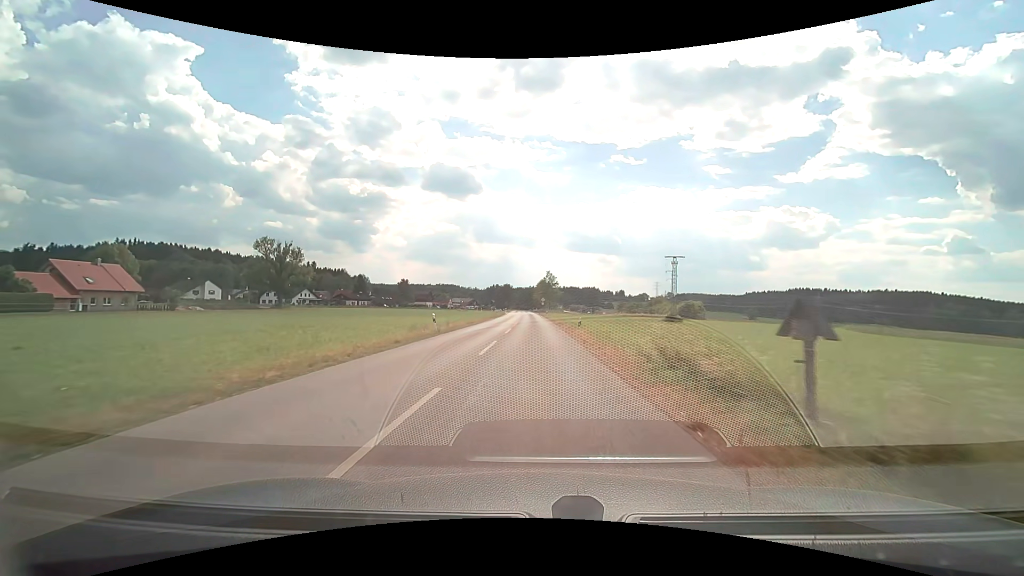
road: tertiary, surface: asphalt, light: Day
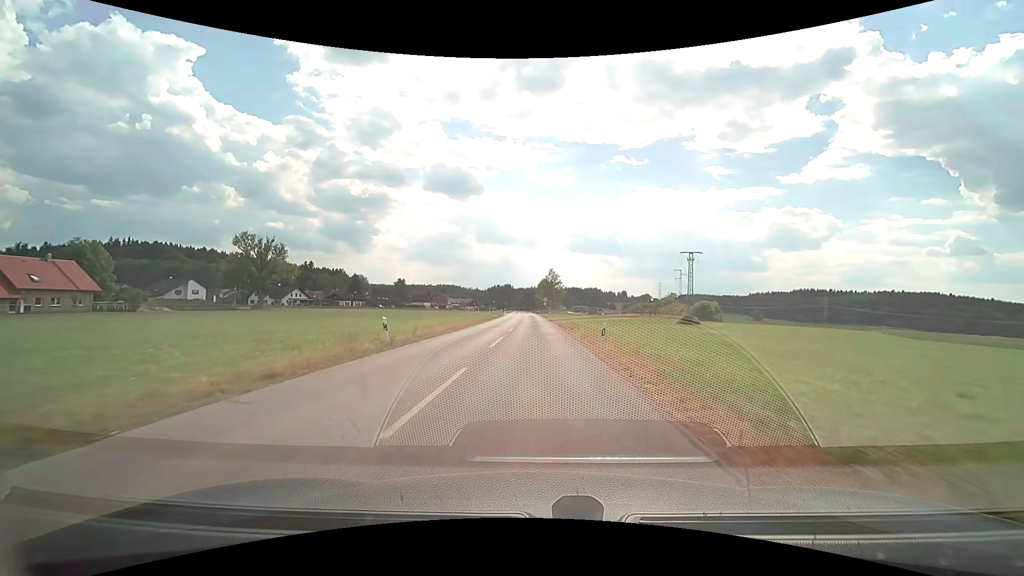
(0.0, +9.1) m; 0°
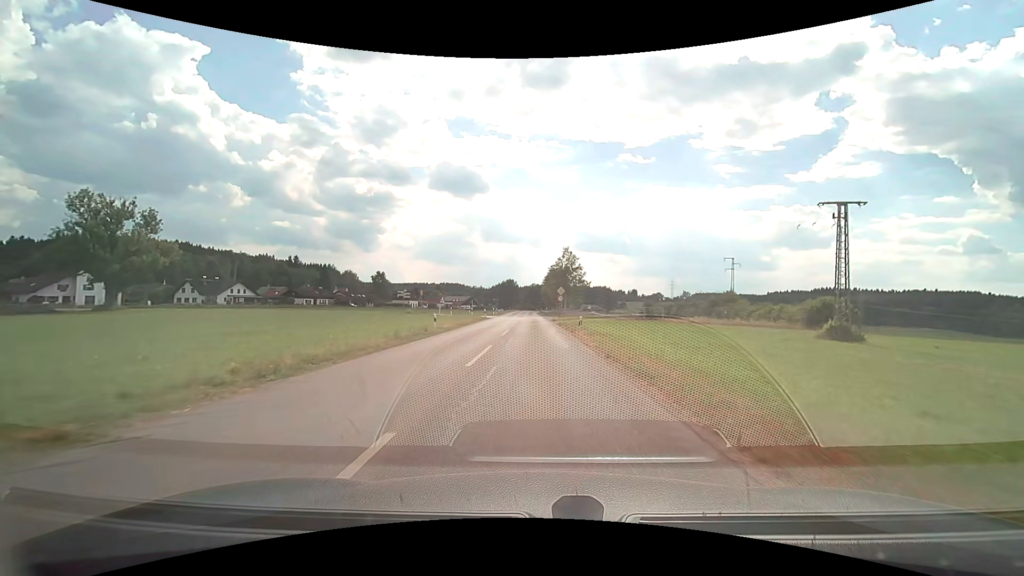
(-0.2, +41.5) m; -1°
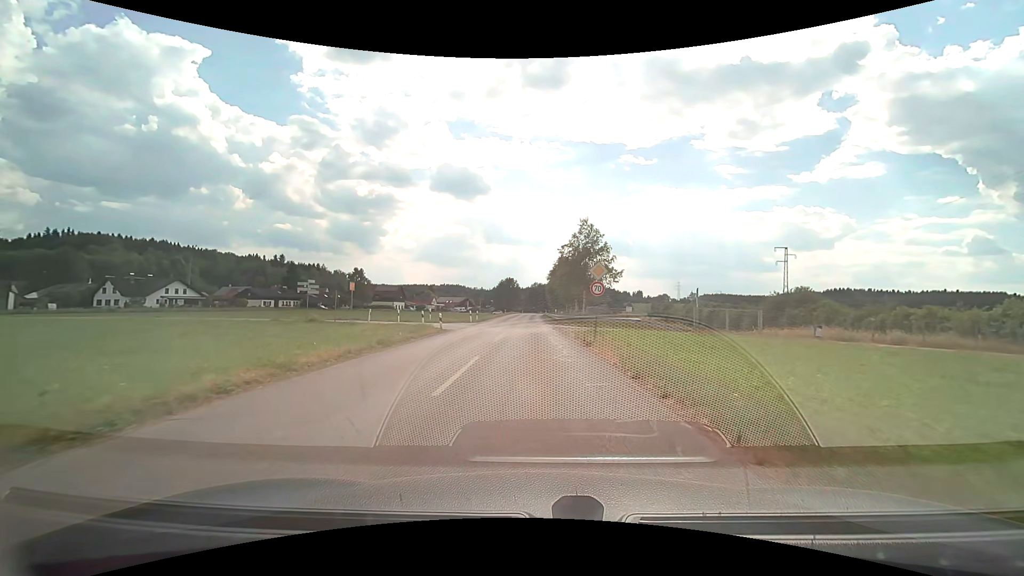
(-0.1, +27.5) m; 0°
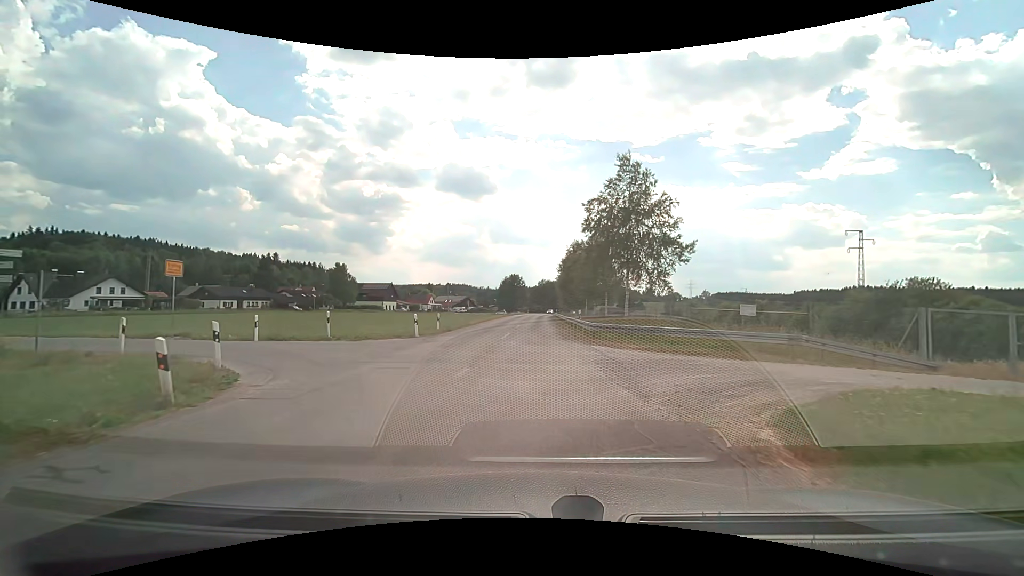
(0.0, +21.8) m; 0°
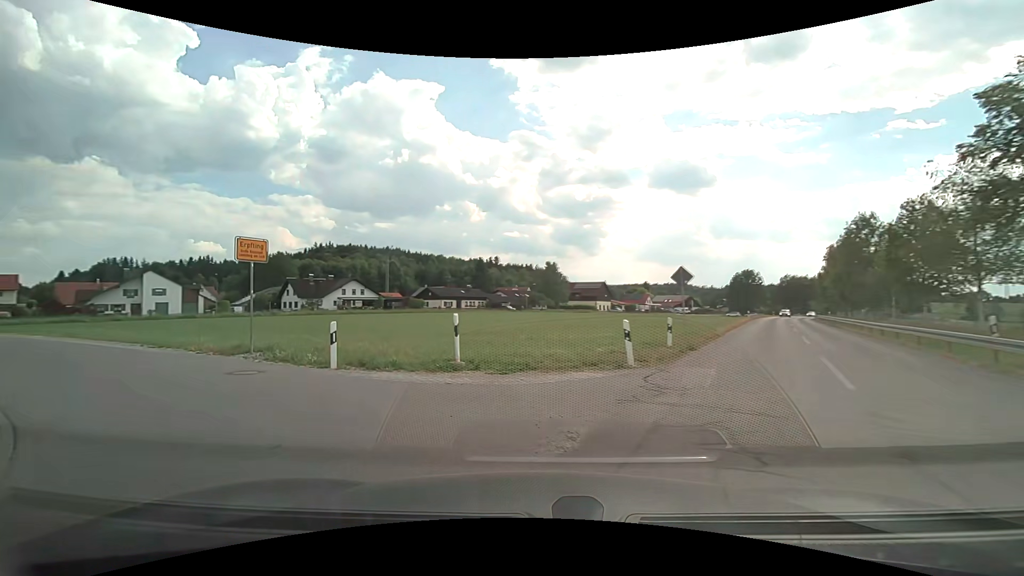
(-1.7, +11.3) m; -22°
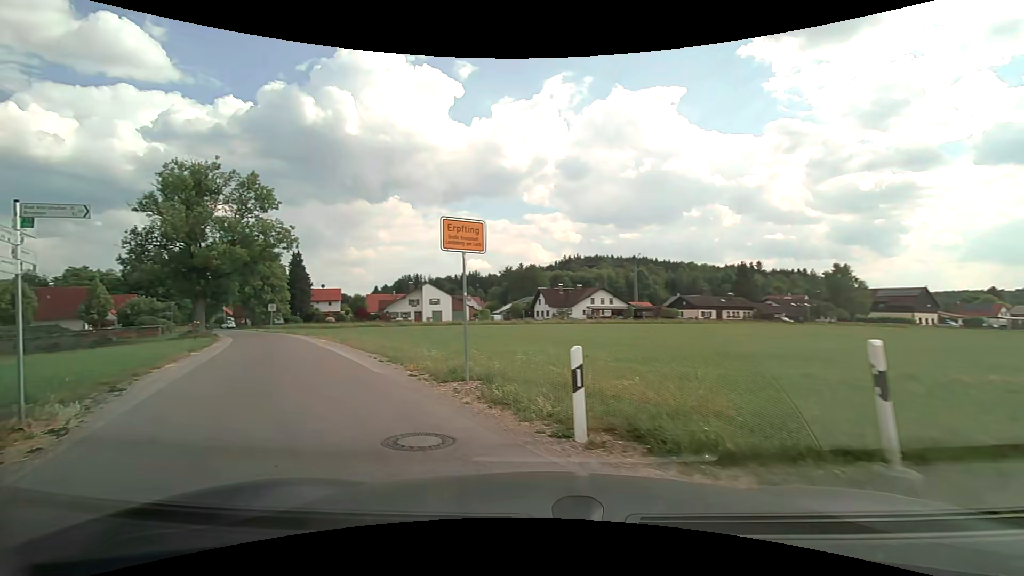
(-1.4, +5.8) m; -28°
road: residential
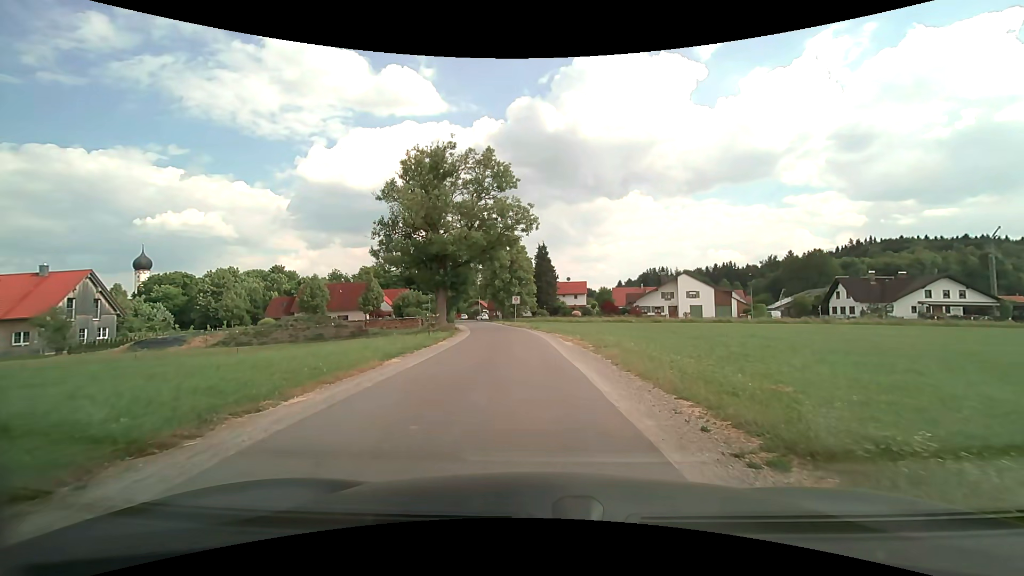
(-3.7, +10.3) m; -29°
(0, +10) (-1, +20) (-1, +30) (-2, +40) (-3, +50) (-5, +60) (-7, +70) (-9, +79) (-11, +89) (-13, +99) m
